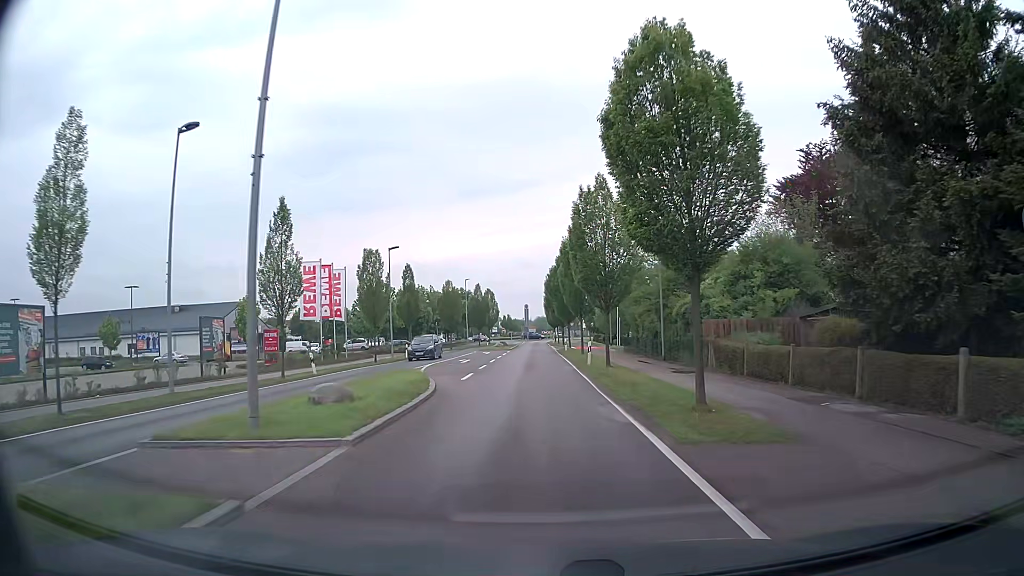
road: tertiary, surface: asphalt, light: Day
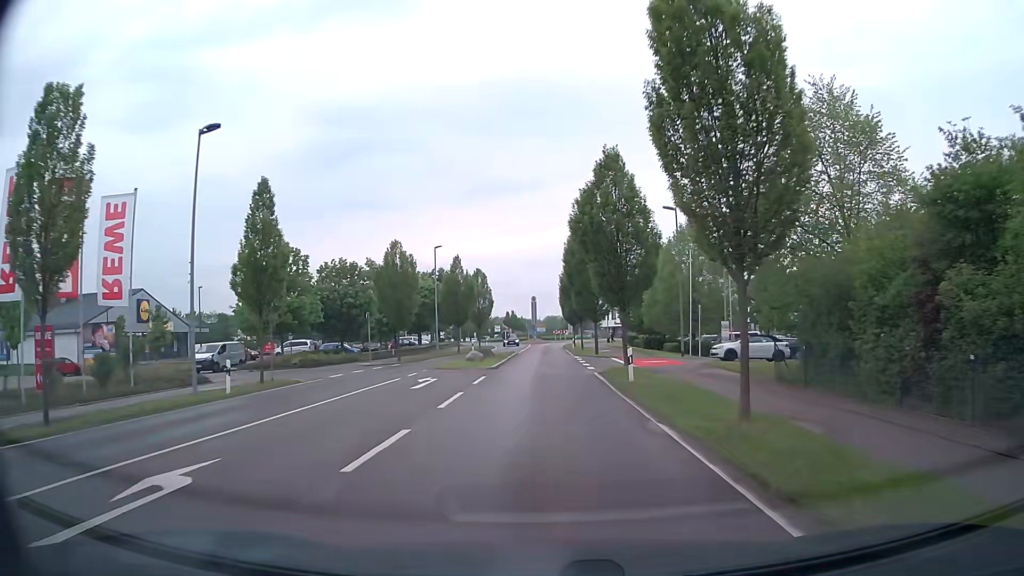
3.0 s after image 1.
(-0.7, +31.3) m; -1°
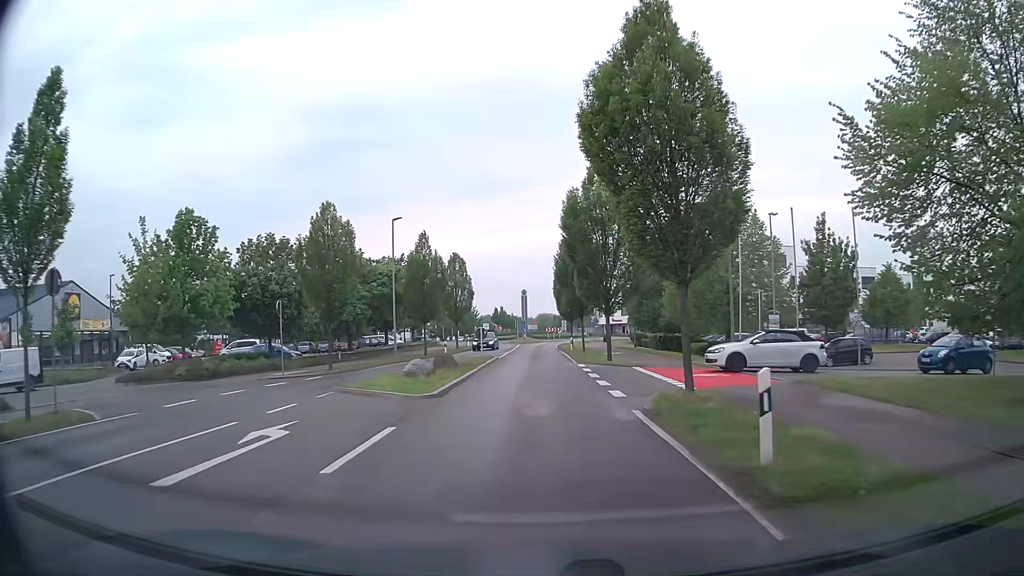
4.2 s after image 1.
(+0.1, +12.2) m; 0°
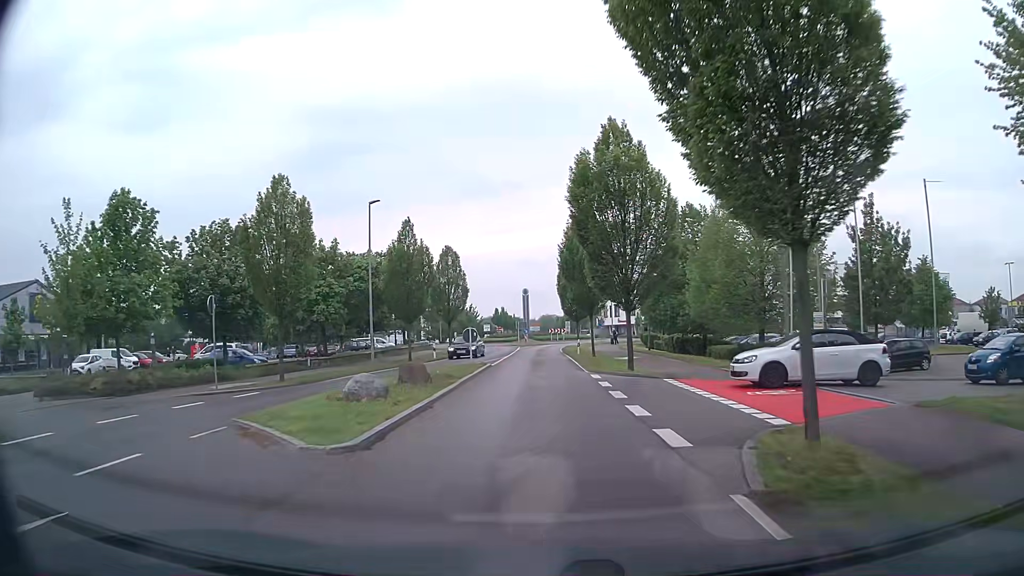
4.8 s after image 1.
(+0.1, +6.0) m; 0°
